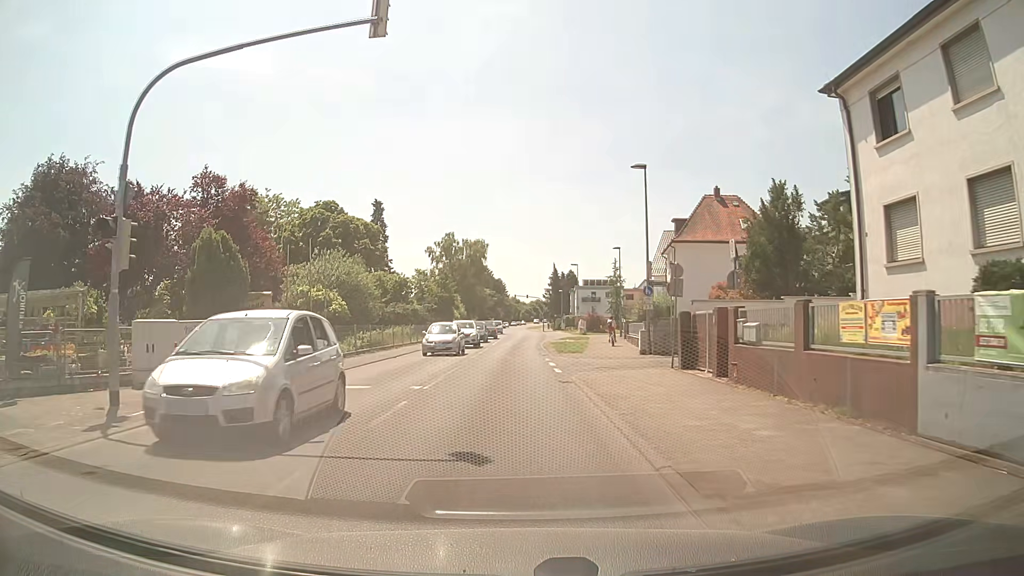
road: secondary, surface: asphalt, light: Day
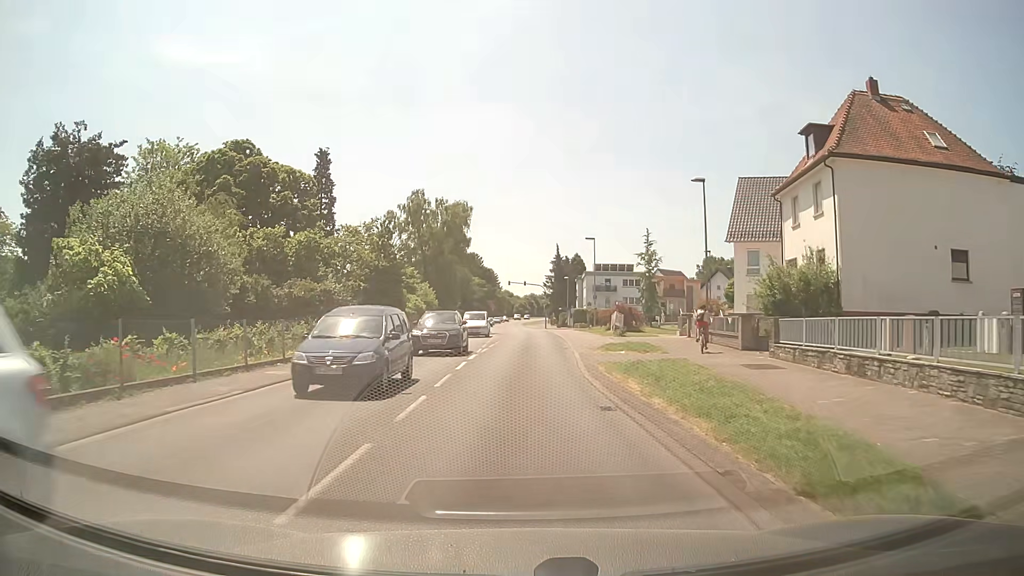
(-0.3, +27.6) m; +1°
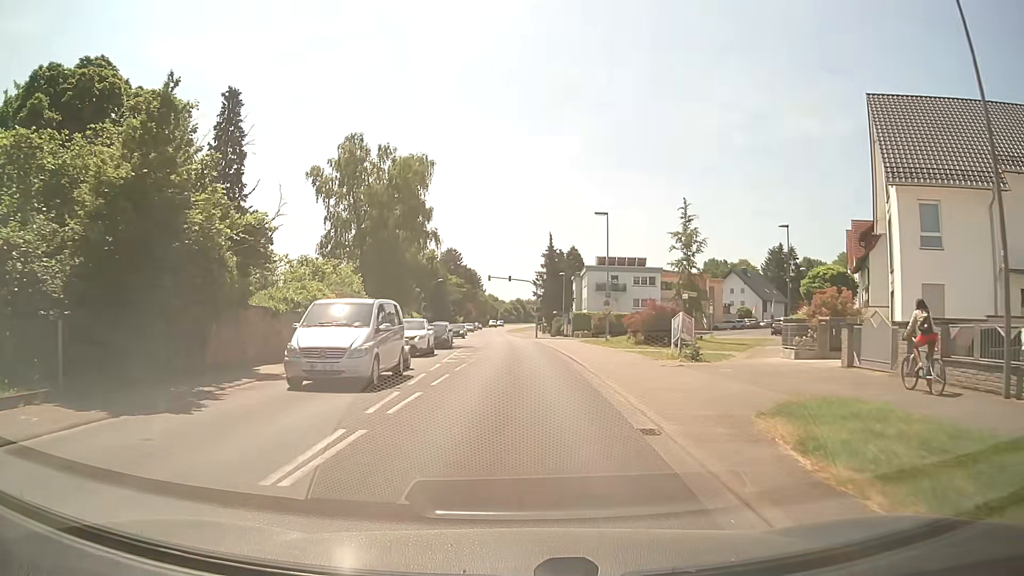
(+0.3, +21.9) m; +1°
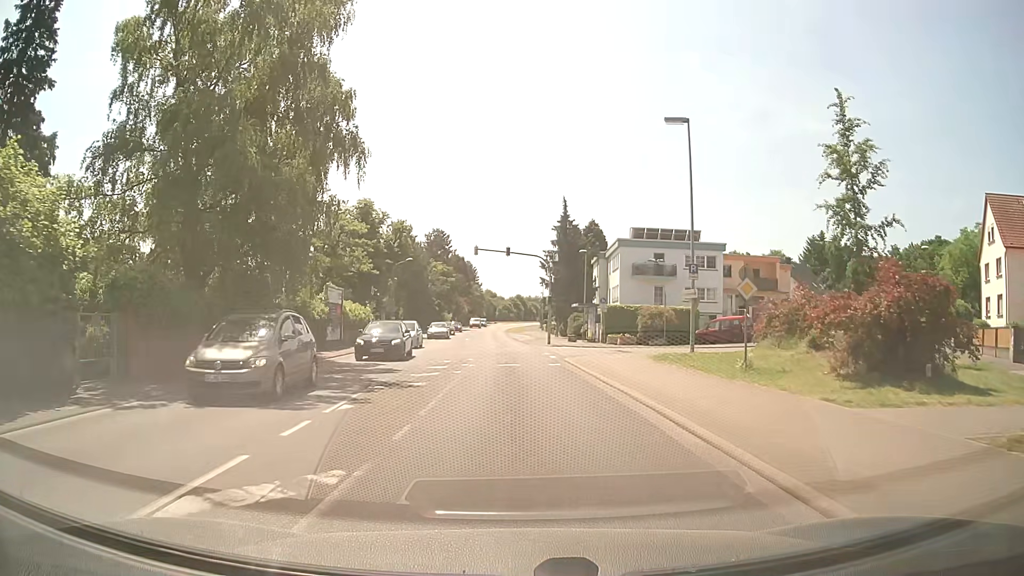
(-0.1, +25.5) m; 0°
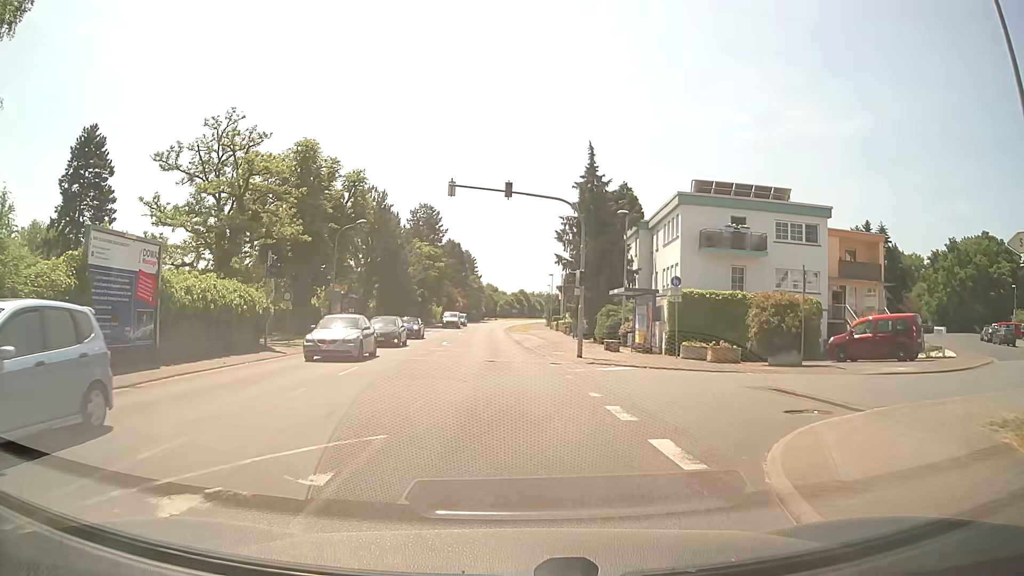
(-0.1, +20.1) m; -1°
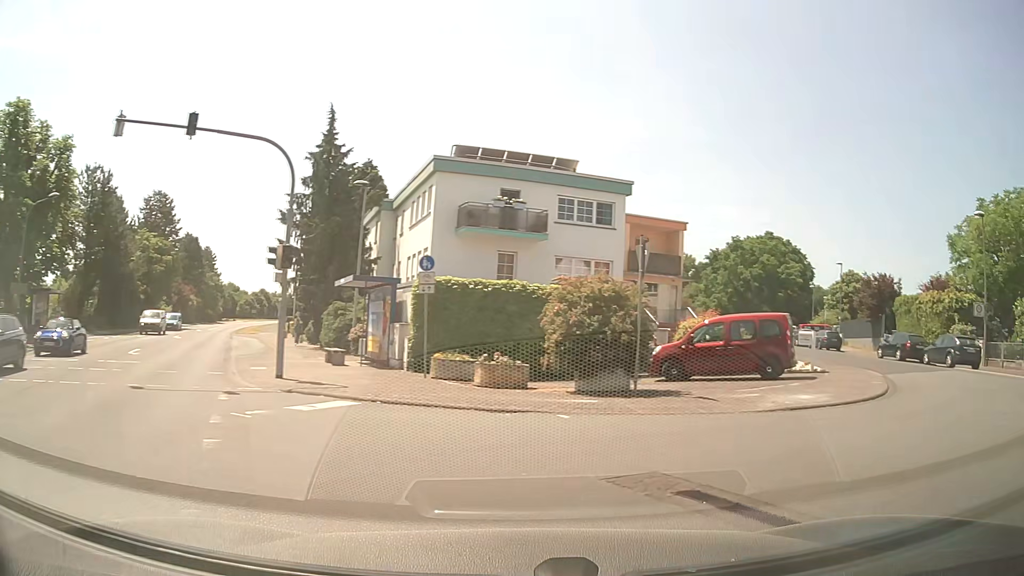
(+1.3, +8.5) m; +23°
